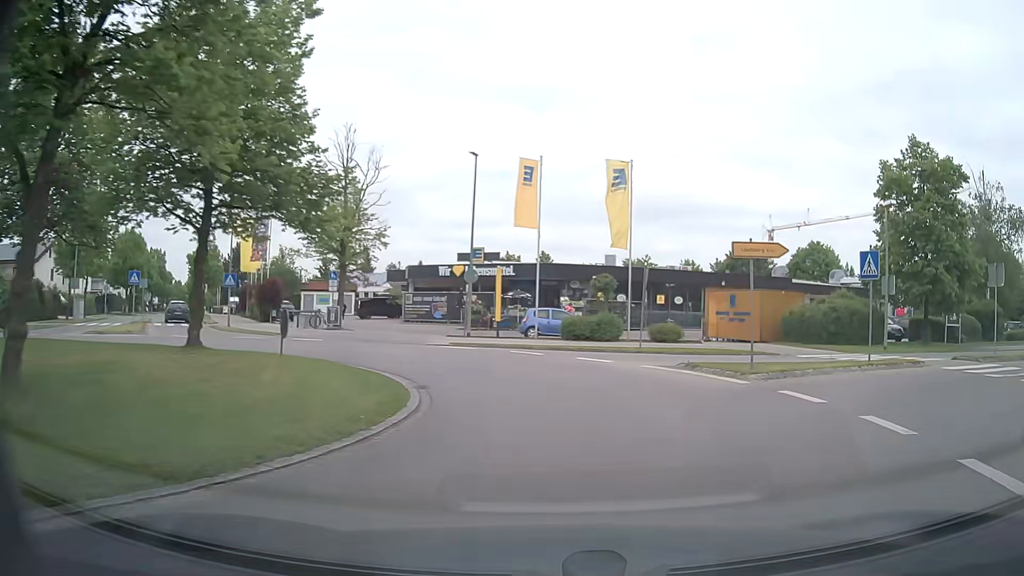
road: tertiary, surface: asphalt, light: Day
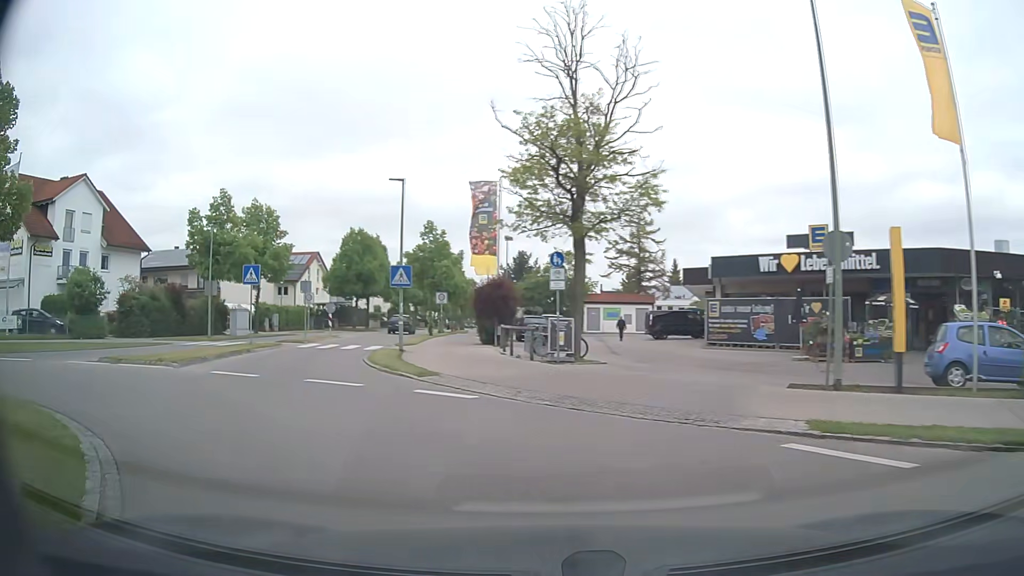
(-2.1, +16.5) m; -26°
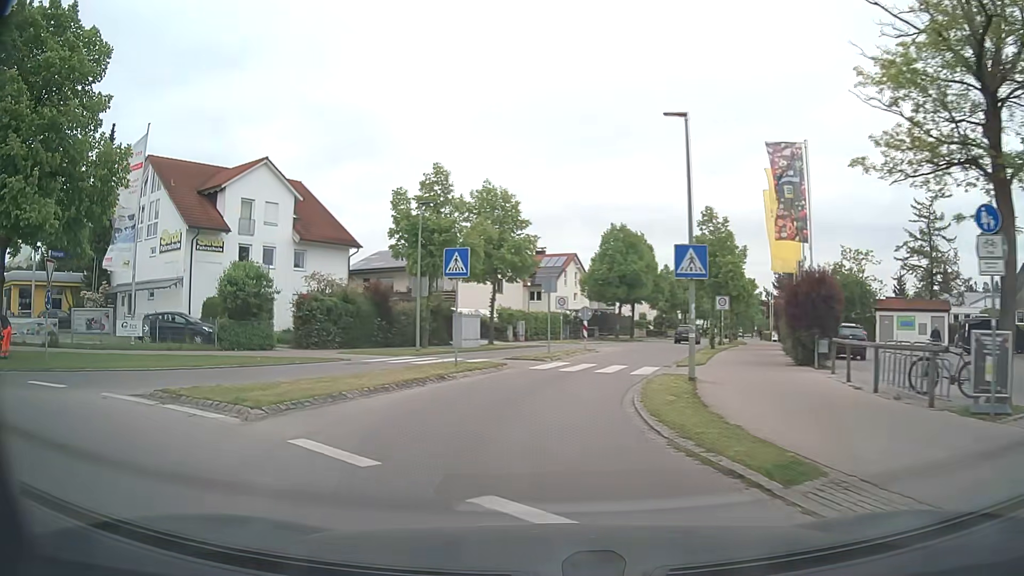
(-1.9, +8.7) m; -23°
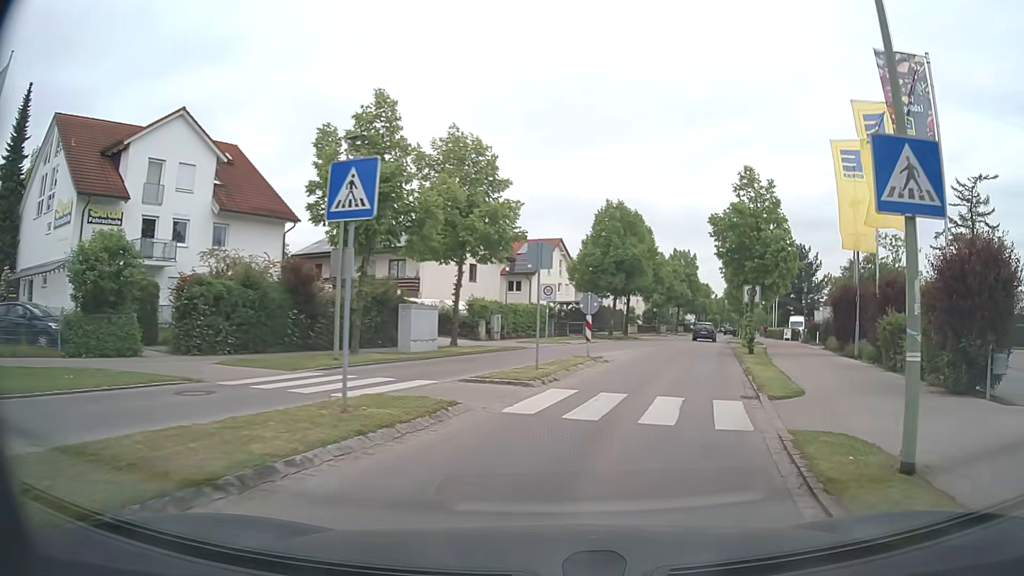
(-0.2, +9.7) m; +2°
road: residential
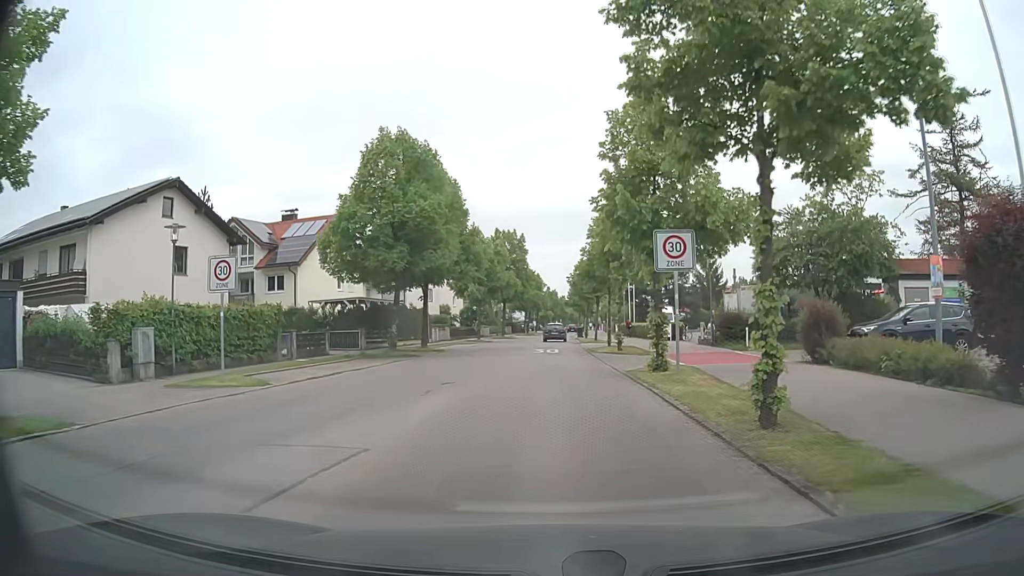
(+3.4, +20.1) m; +14°
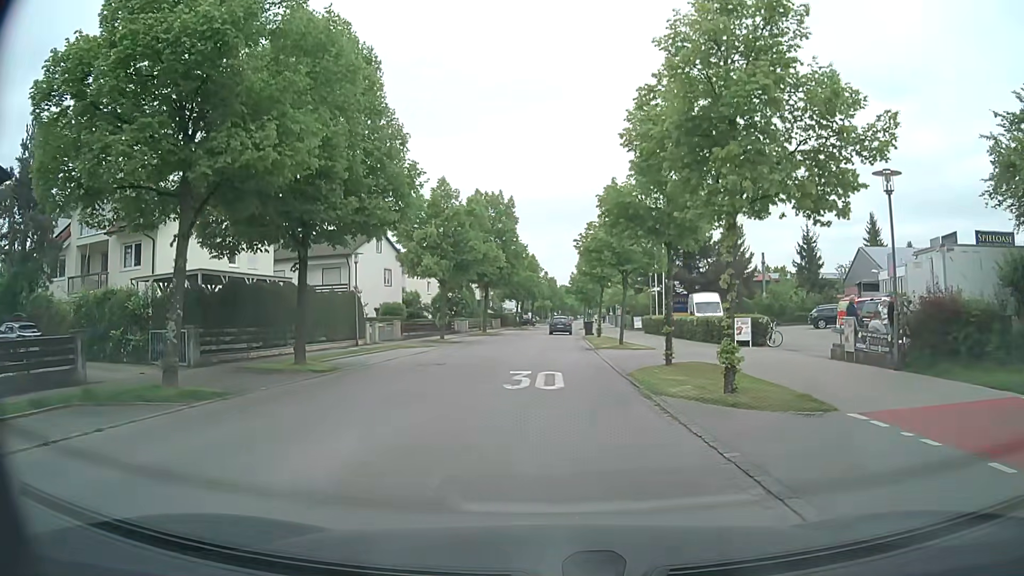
(+0.1, +18.6) m; 0°
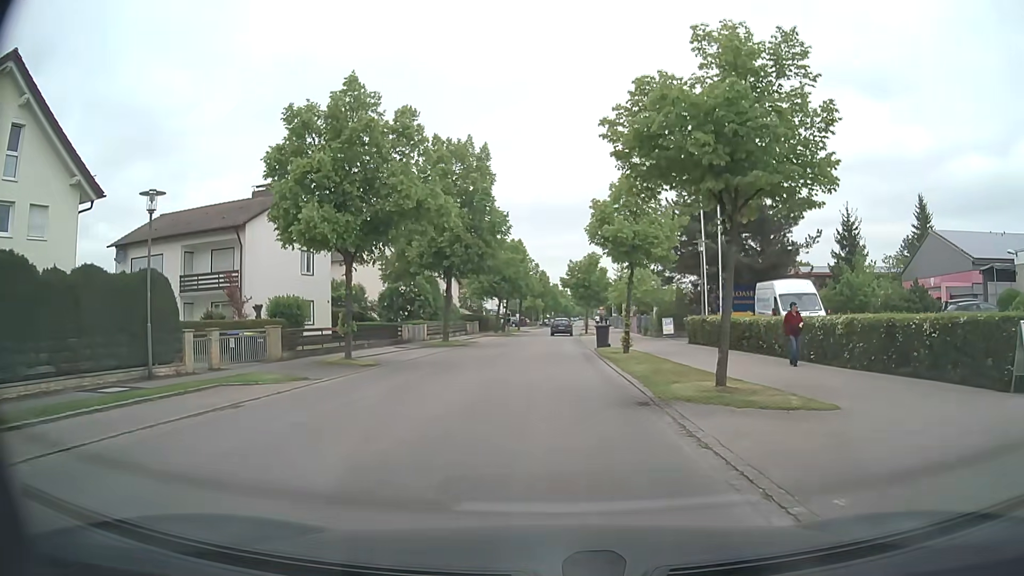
(+0.1, +17.9) m; +1°
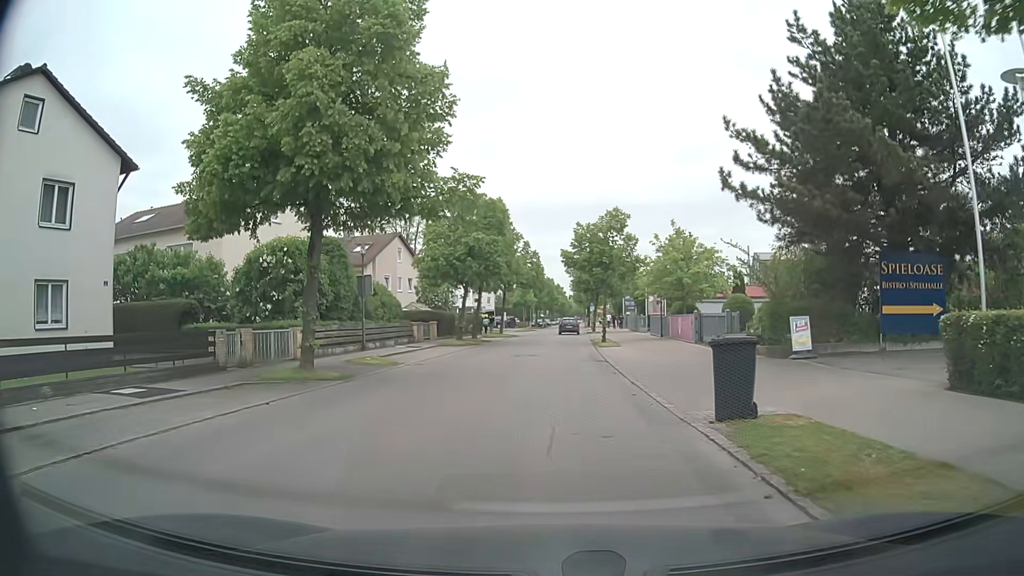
(-0.1, +22.4) m; 0°
(0, +10) (0, +20) (0, +30) (+1, +40) (+1, +50) (+2, +60) (+2, +70) (+3, +80) (+3, +90) (+4, +100) m
